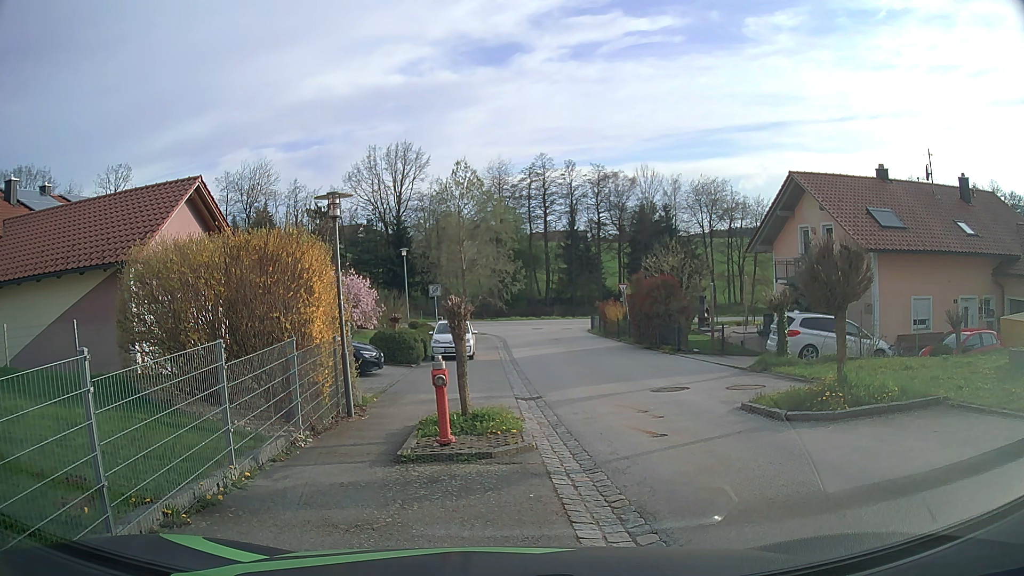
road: secondary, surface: asphalt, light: Day
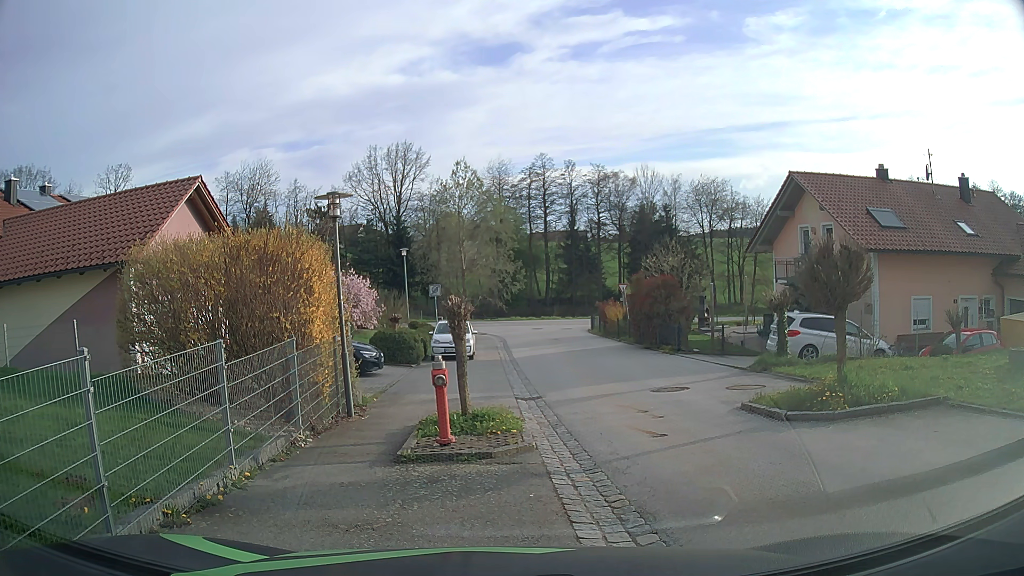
(0.0, 0.0) m; 0°
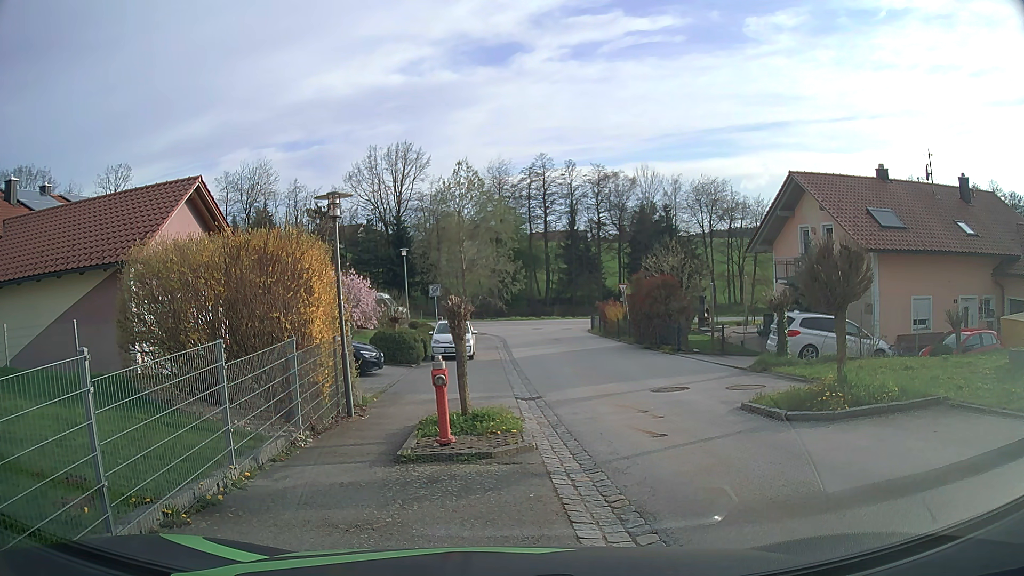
(0.0, 0.0) m; 0°
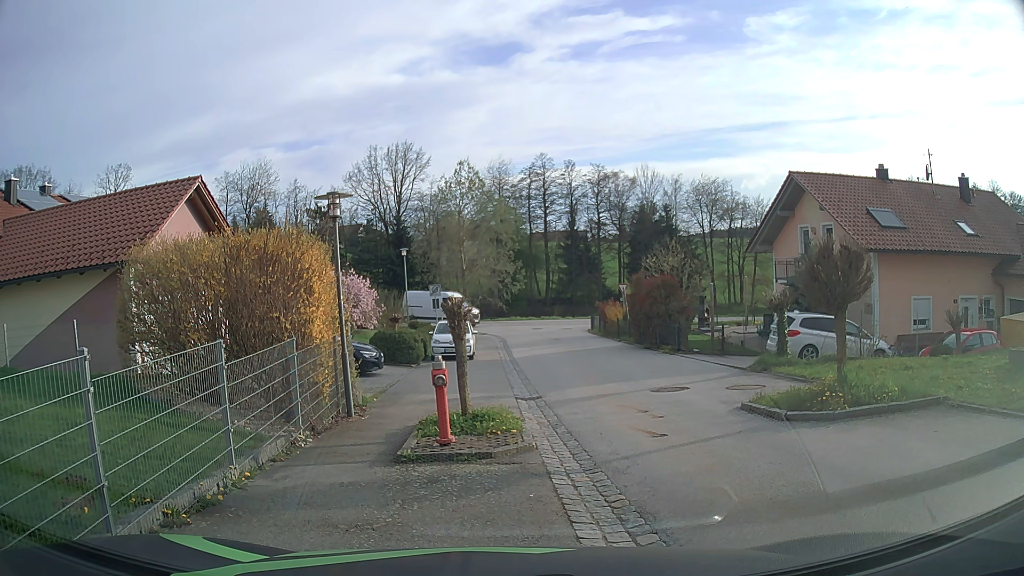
(0.0, 0.0) m; 0°
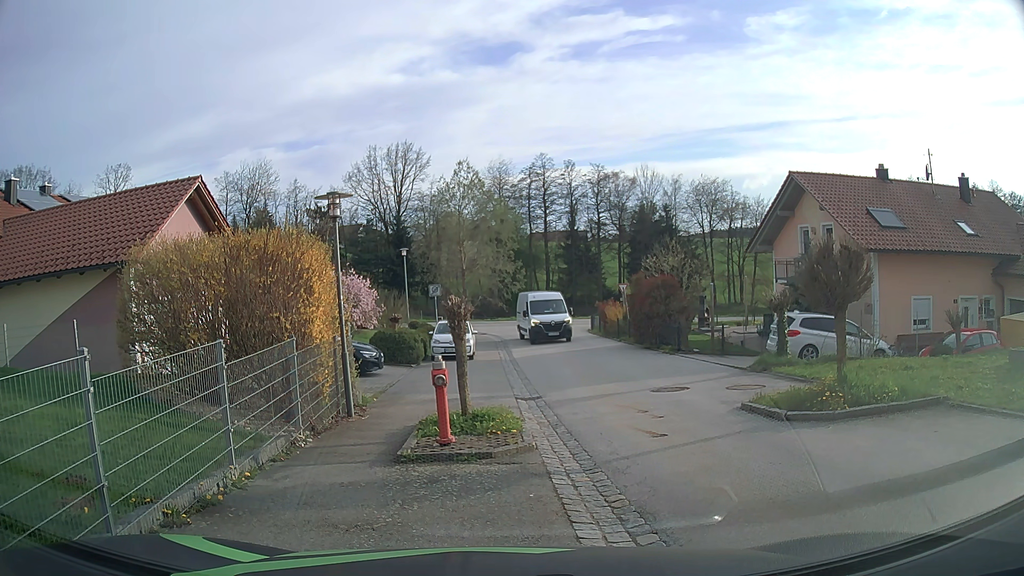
(0.0, 0.0) m; 0°
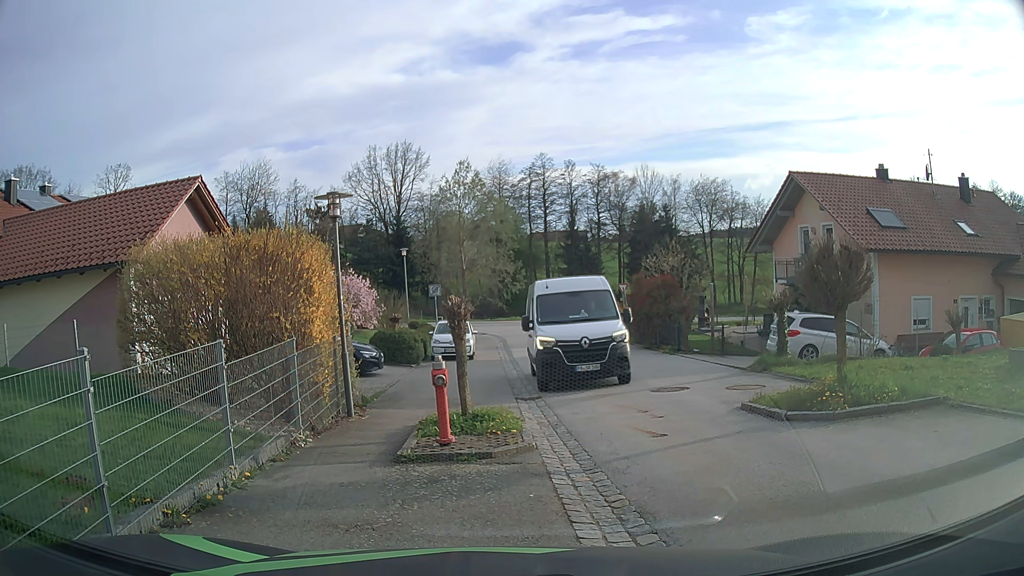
(0.0, 0.0) m; 0°
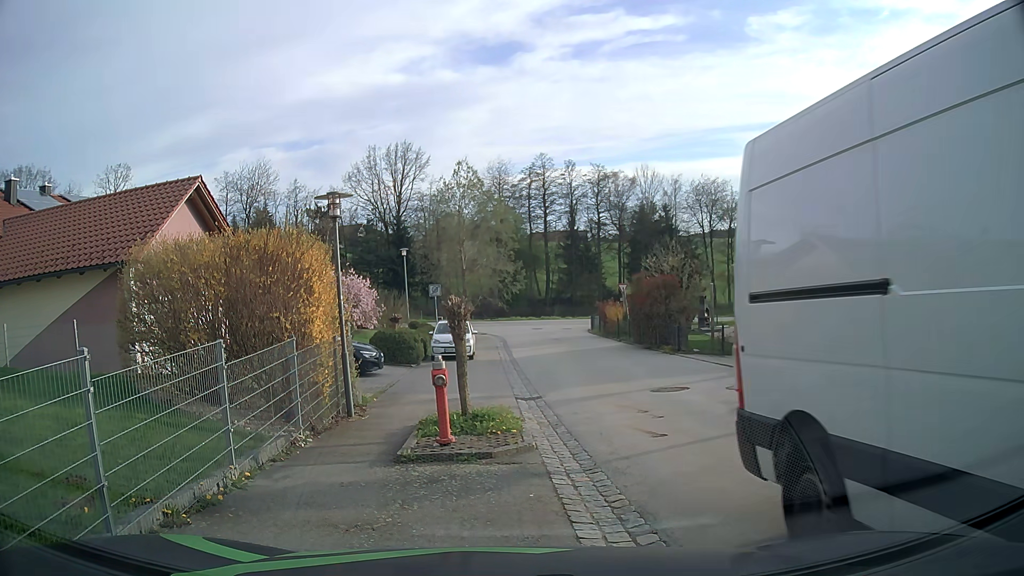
(0.0, 0.0) m; 0°
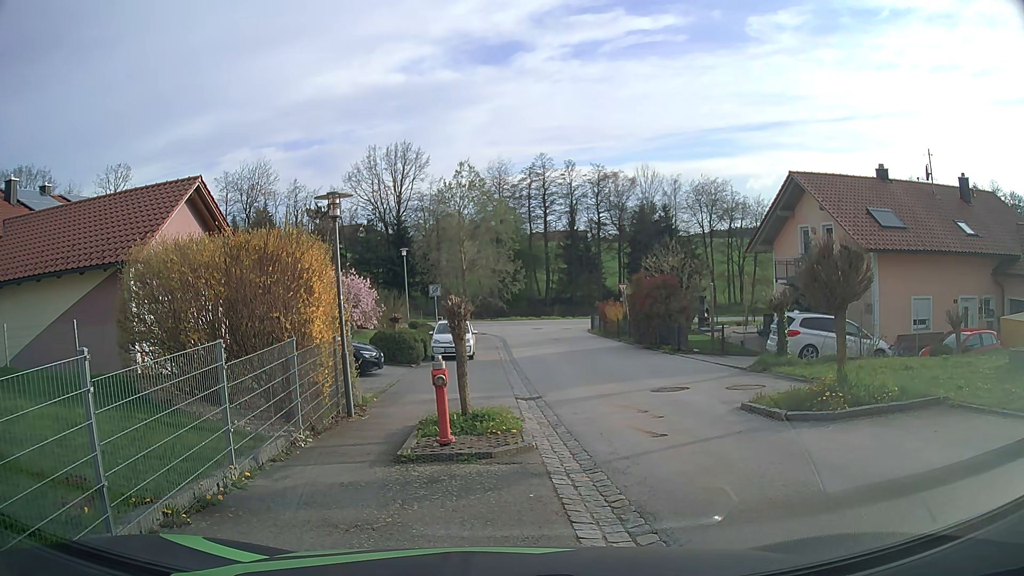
(0.0, 0.0) m; 0°
